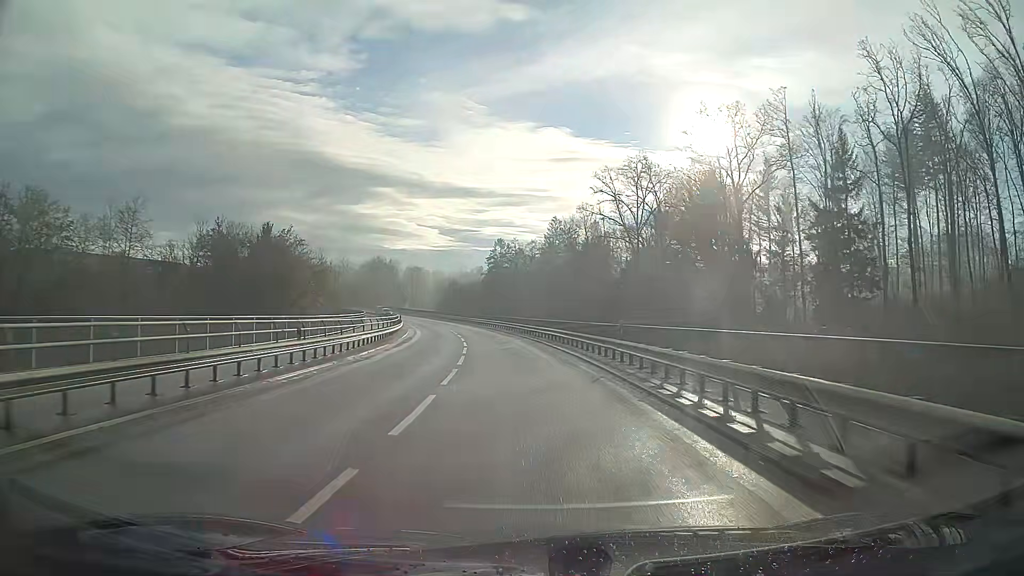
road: secondary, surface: asphalt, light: Day
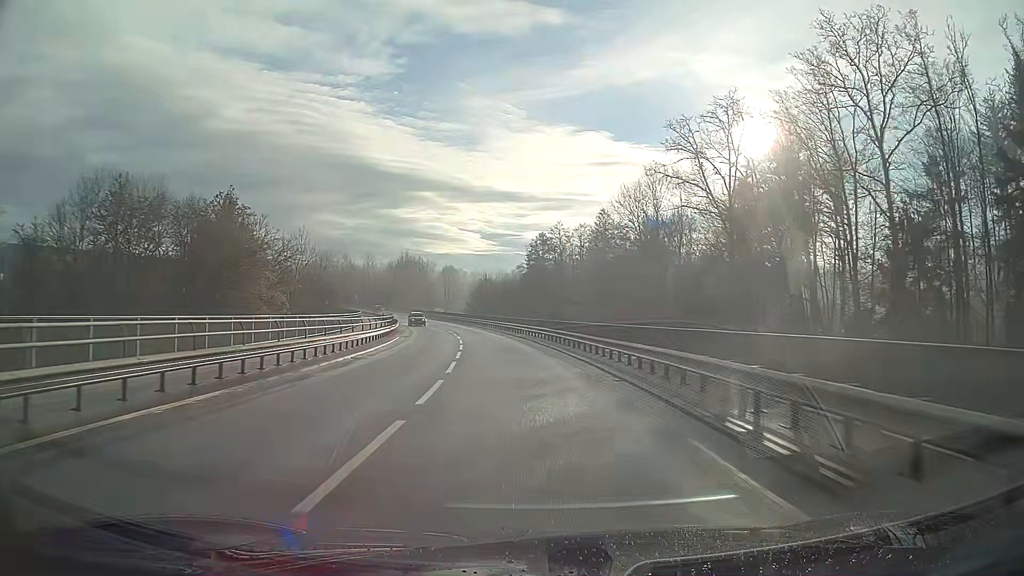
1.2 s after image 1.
(-0.7, +21.4) m; -4°
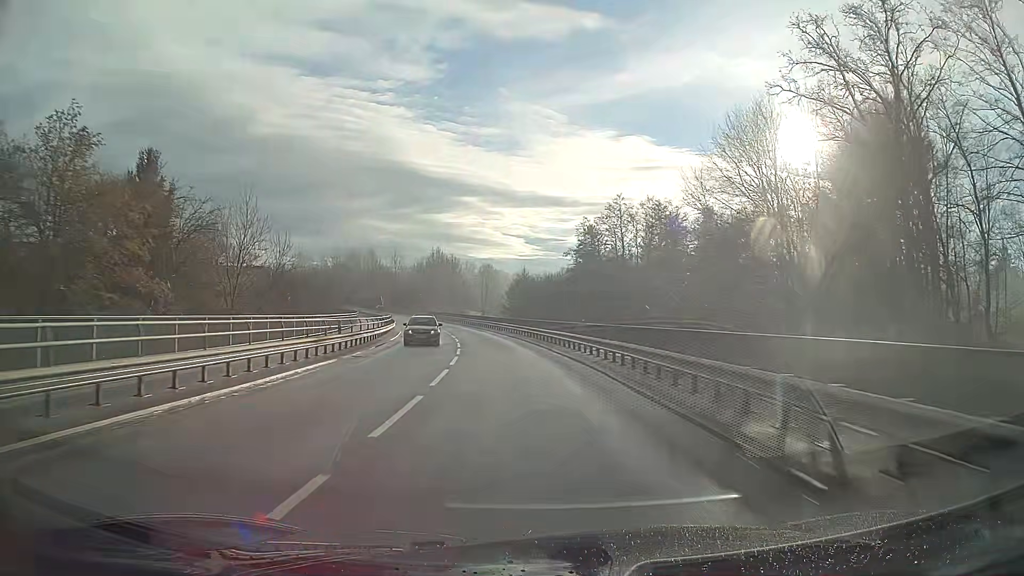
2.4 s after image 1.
(-0.7, +21.2) m; -4°
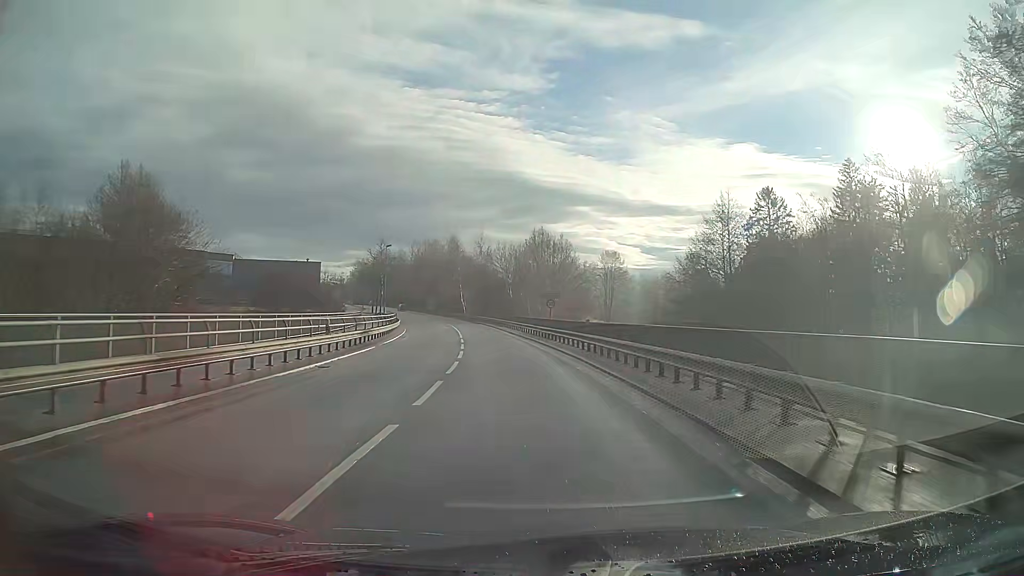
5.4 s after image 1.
(-4.6, +51.6) m; -10°
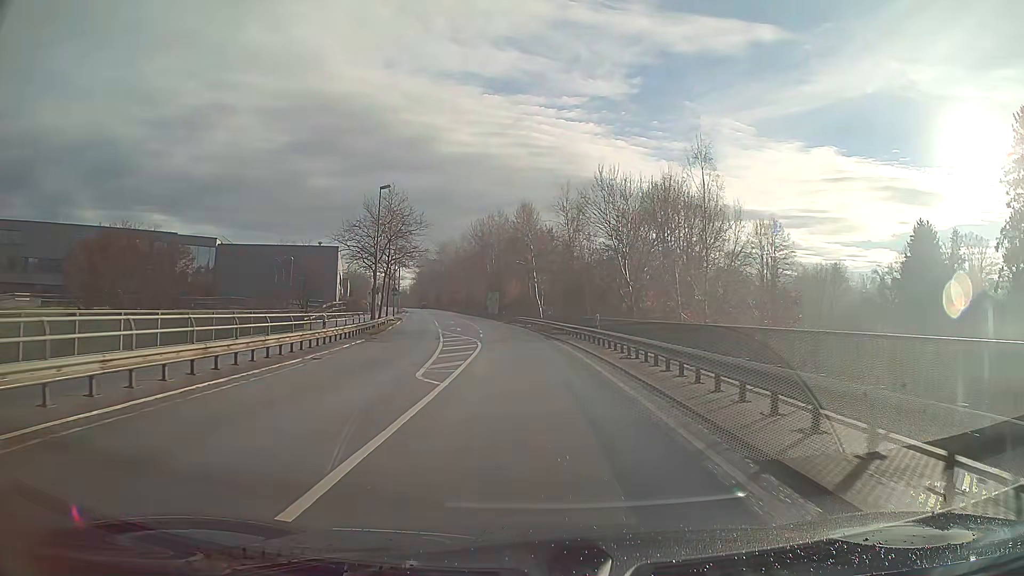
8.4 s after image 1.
(-3.1, +45.5) m; -7°
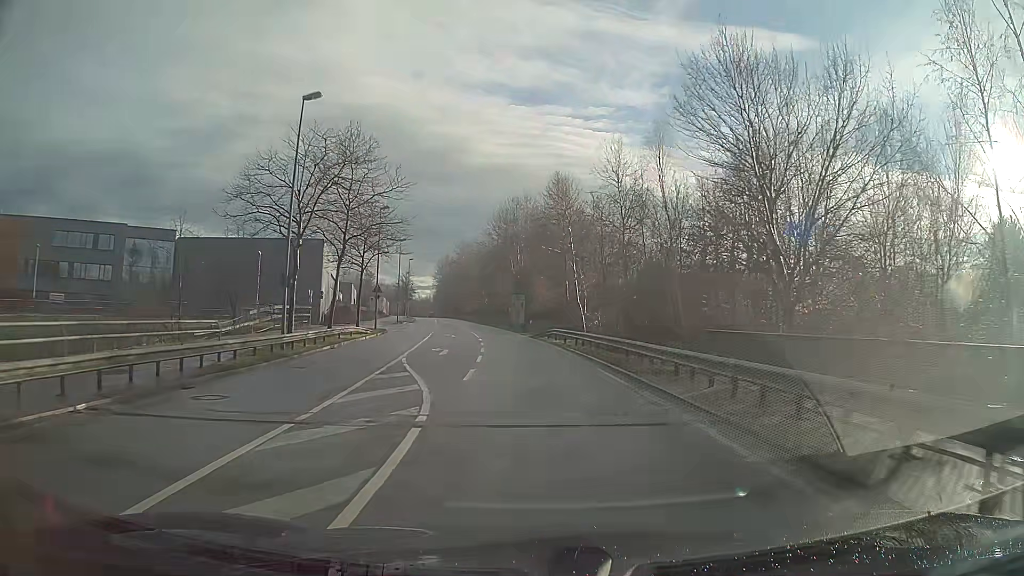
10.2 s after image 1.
(-0.5, +22.7) m; -2°
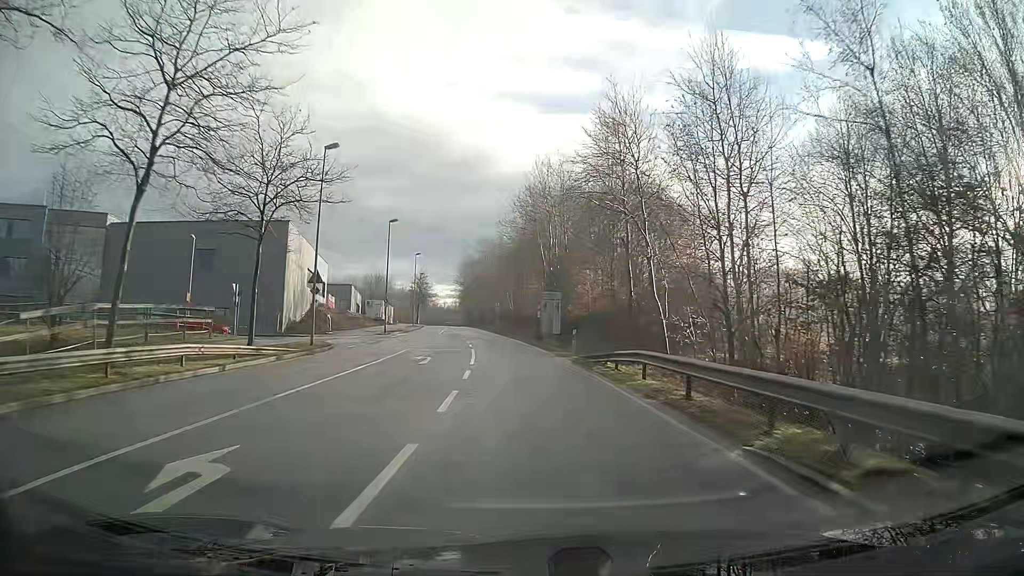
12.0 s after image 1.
(-0.5, +22.9) m; -3°
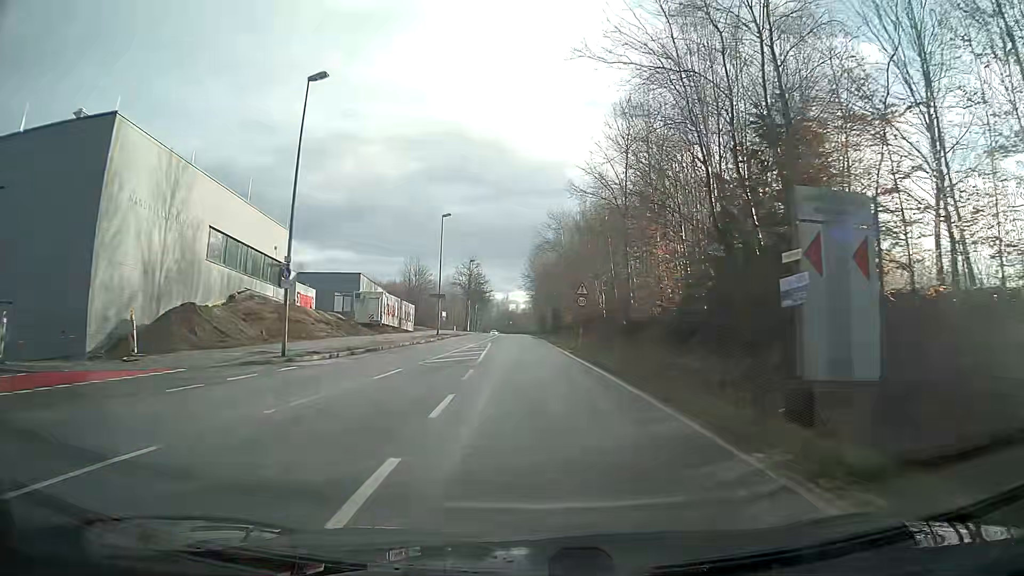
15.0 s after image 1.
(-2.3, +39.0) m; -7°
